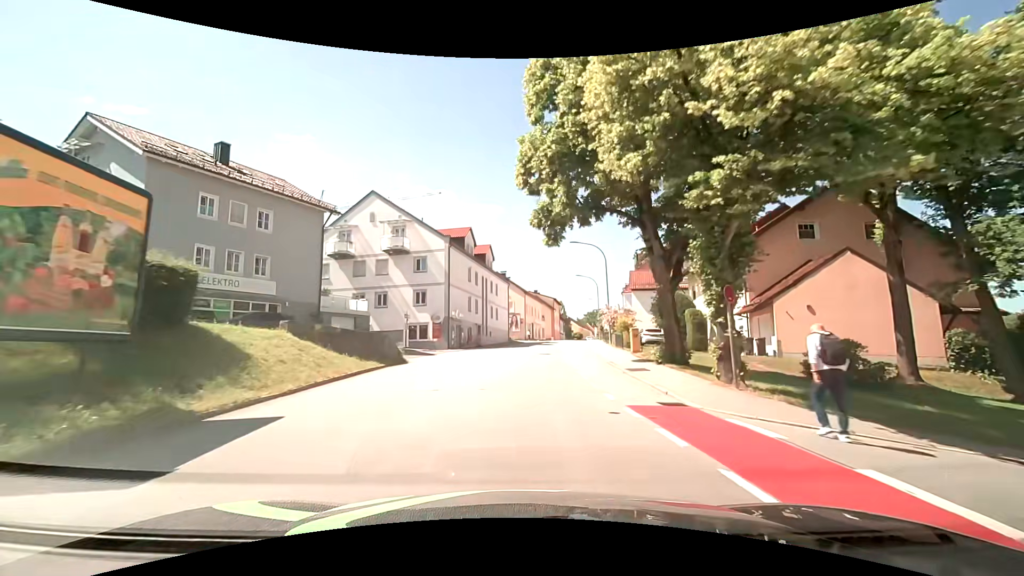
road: tertiary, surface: asphalt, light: Day
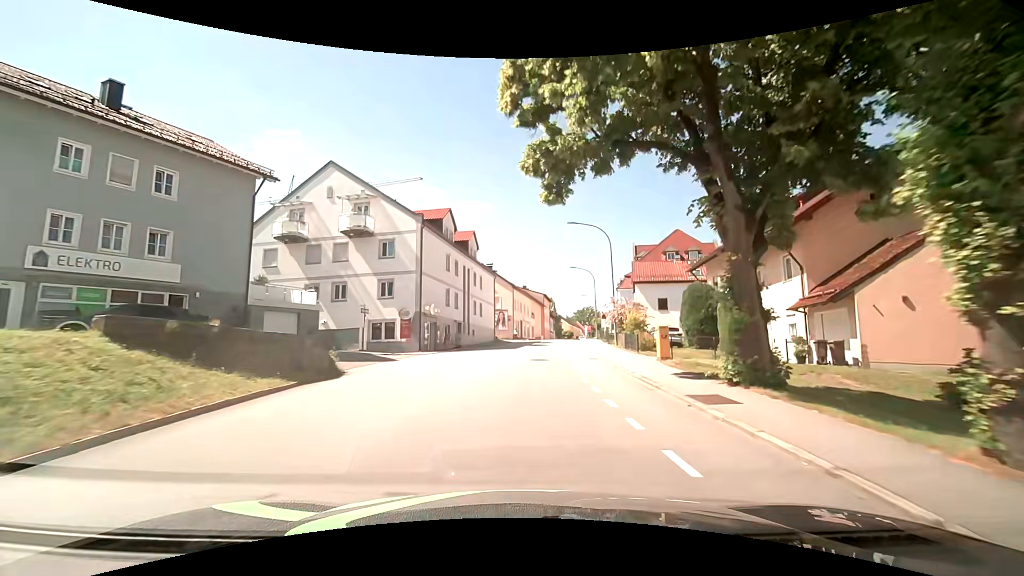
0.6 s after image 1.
(+0.1, +7.3) m; +2°
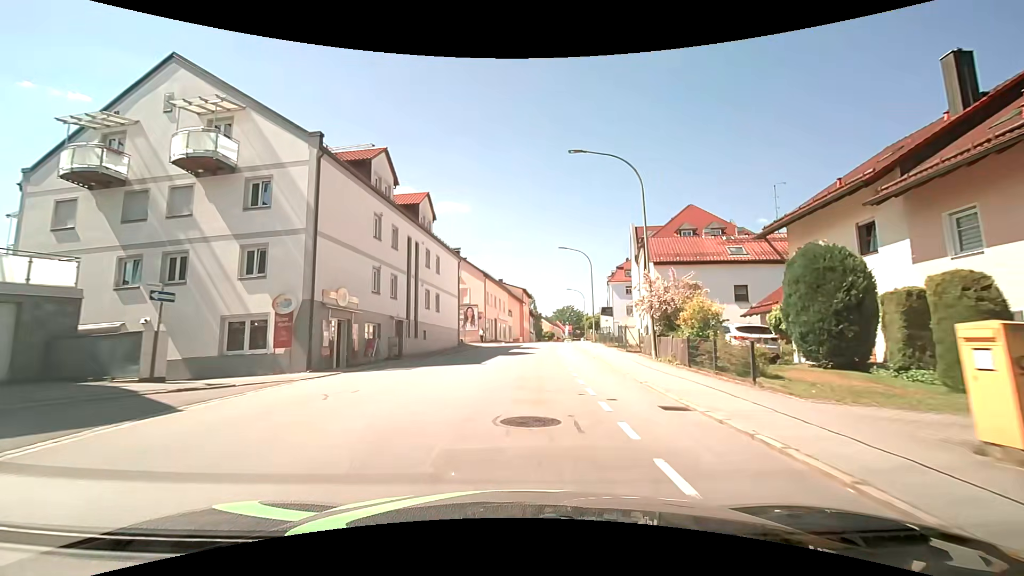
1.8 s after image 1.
(+0.3, +14.7) m; +2°
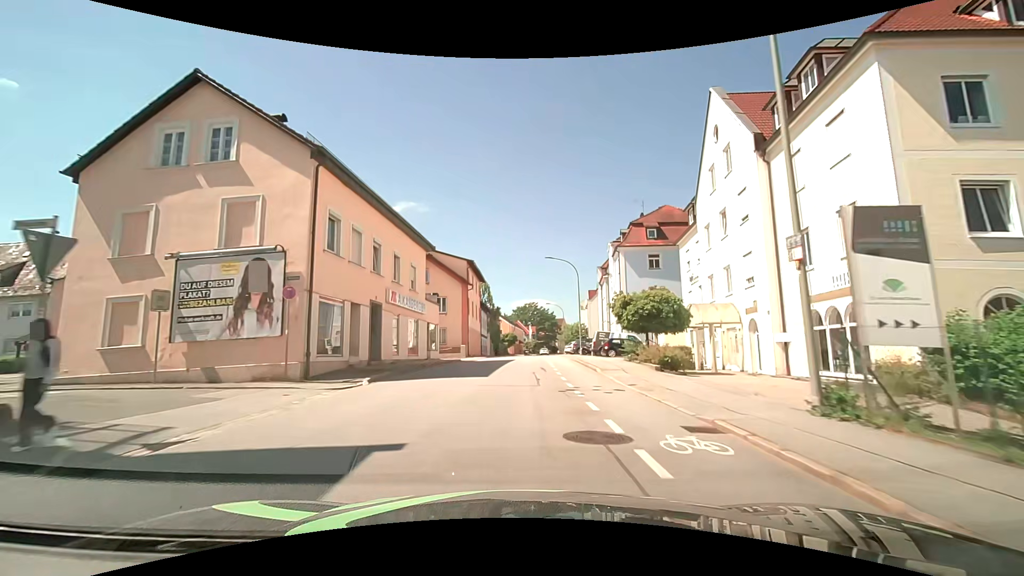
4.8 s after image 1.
(+1.8, +37.3) m; +6°
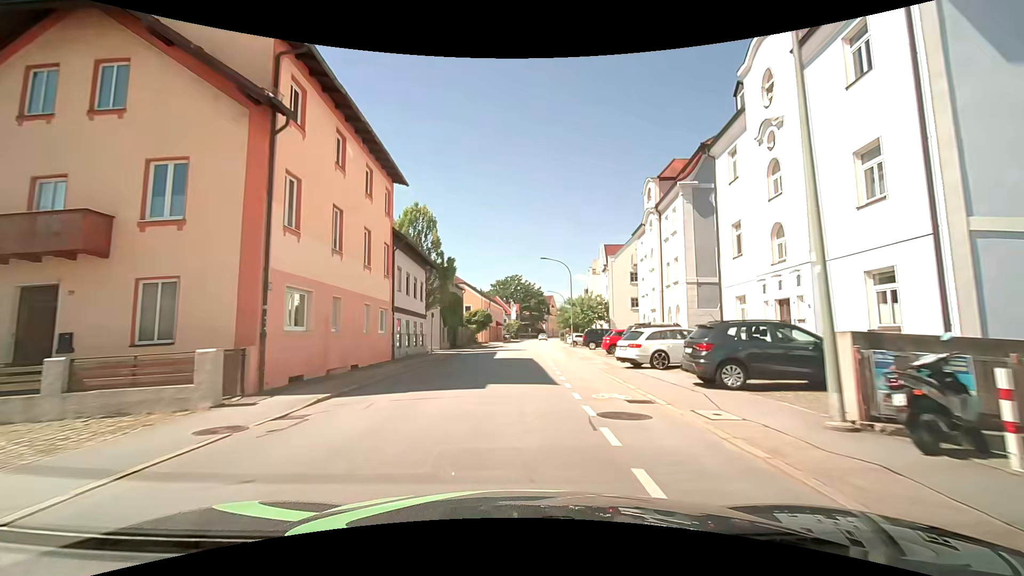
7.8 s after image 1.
(+0.7, +37.0) m; +2°
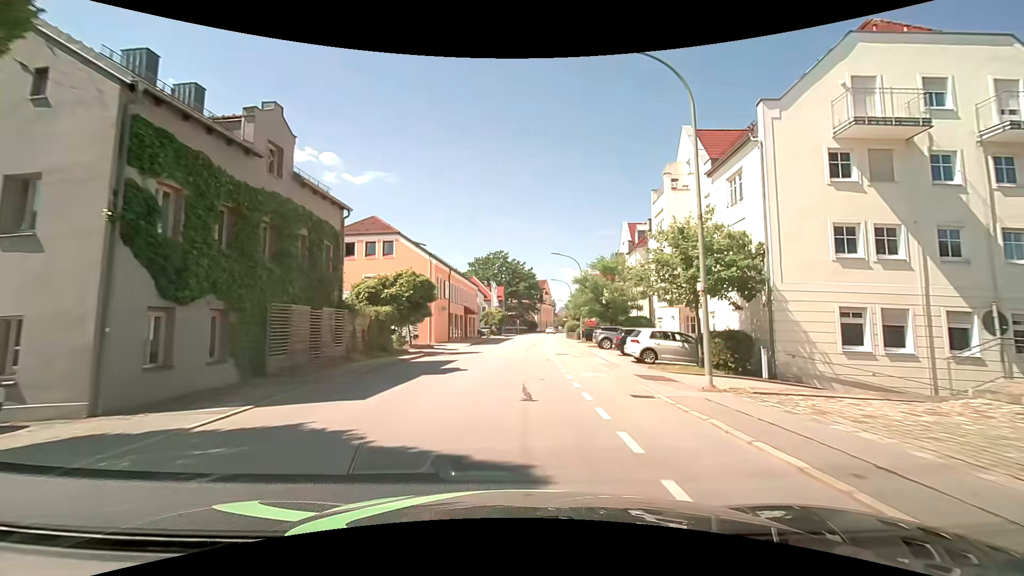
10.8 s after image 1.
(+0.4, +36.5) m; +2°
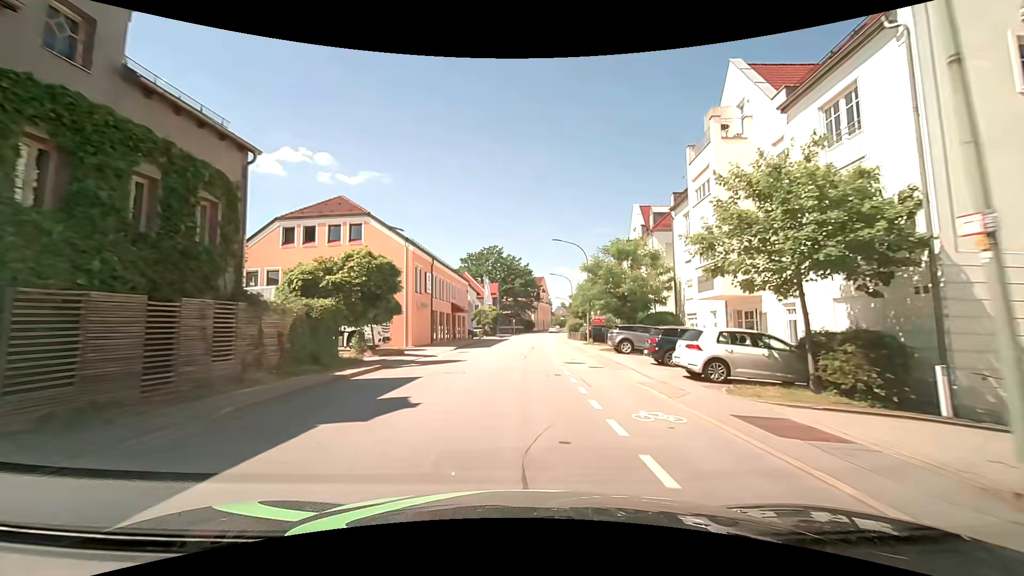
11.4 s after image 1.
(0.0, +7.3) m; 0°
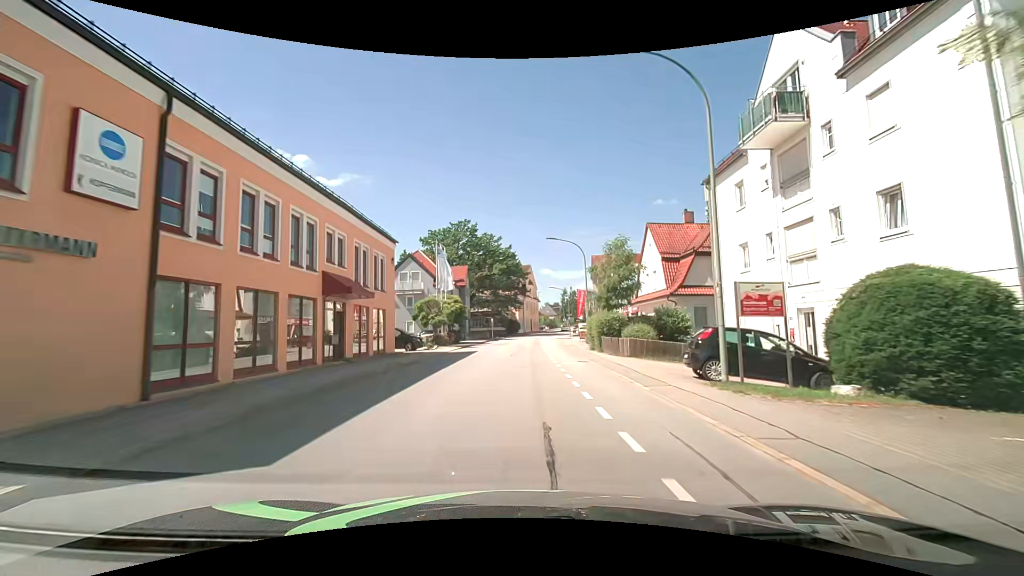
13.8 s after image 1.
(+0.4, +29.2) m; +2°
(0, +10) (0, +20) (0, +30) (+1, +40) (+1, +50) (+2, +60) (+2, +70) (+3, +80) (+5, +90) (+7, +100) m
